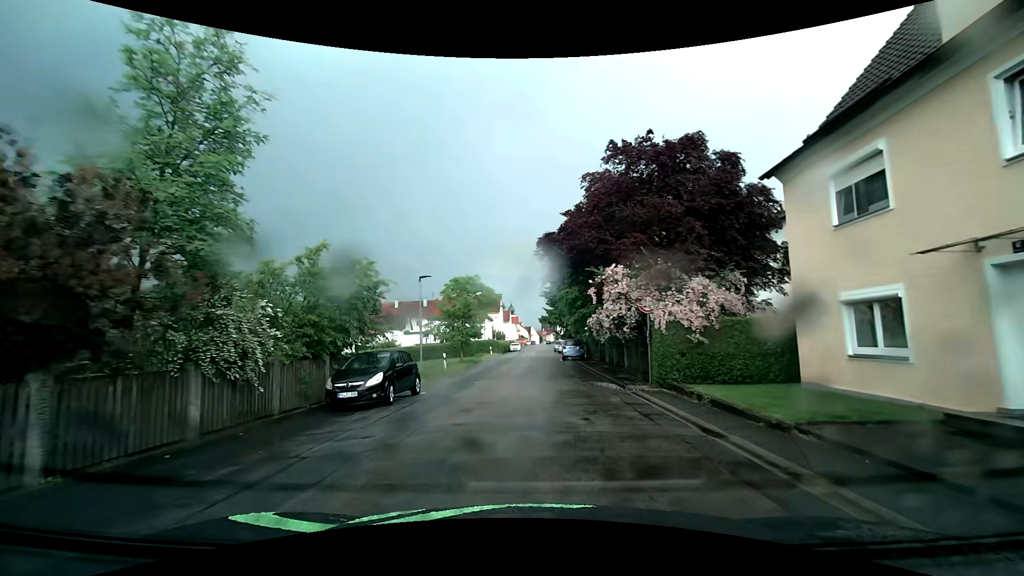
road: residential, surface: asphalt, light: Day
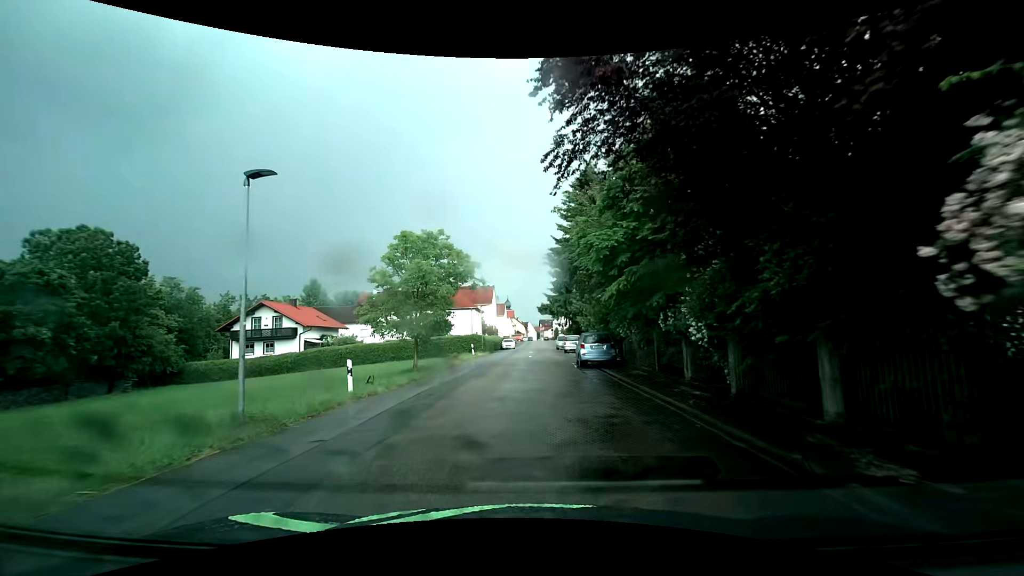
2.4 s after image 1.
(-0.1, +15.2) m; 0°
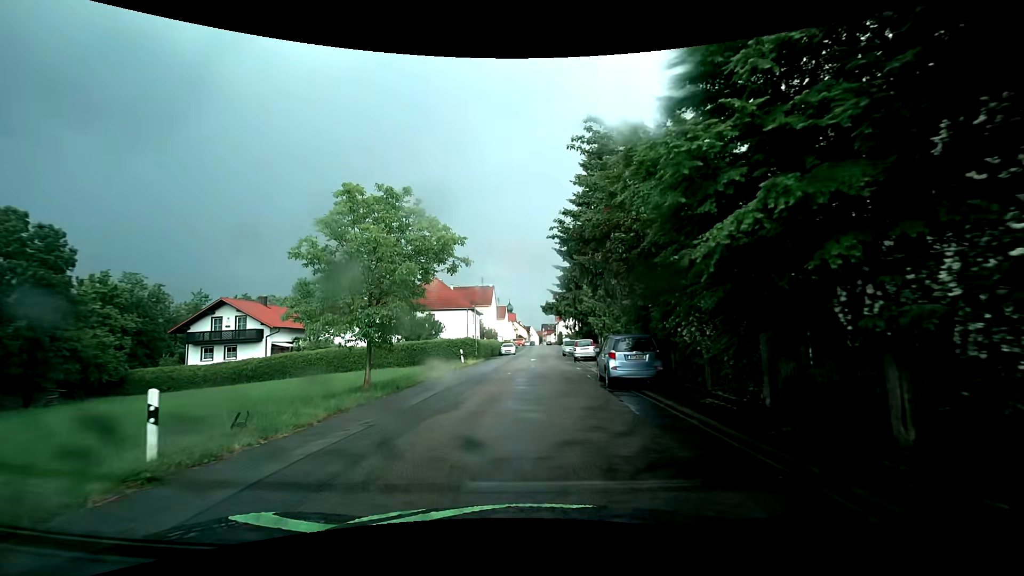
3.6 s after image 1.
(-0.1, +7.7) m; -1°
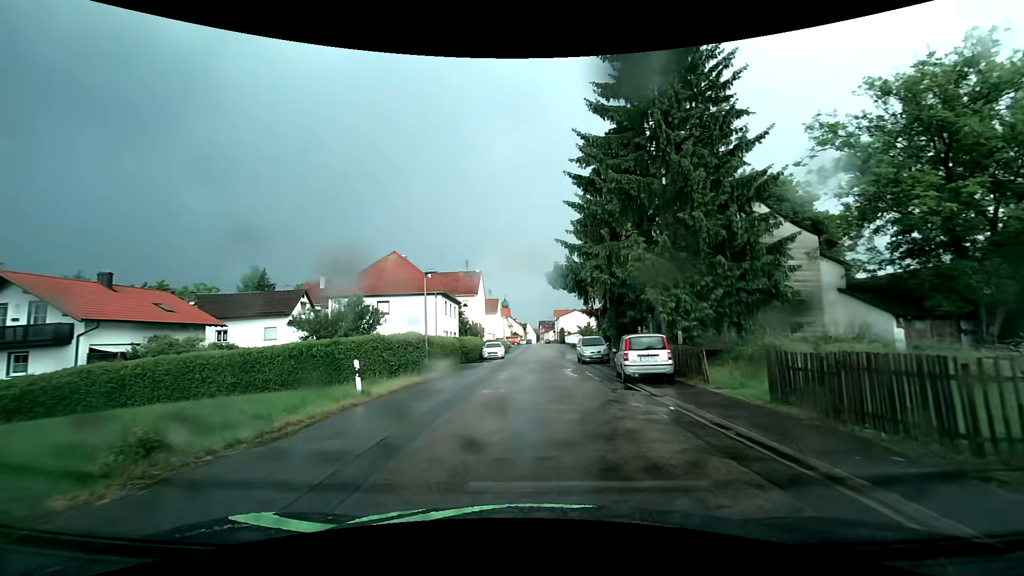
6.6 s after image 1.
(+0.1, +19.9) m; 0°
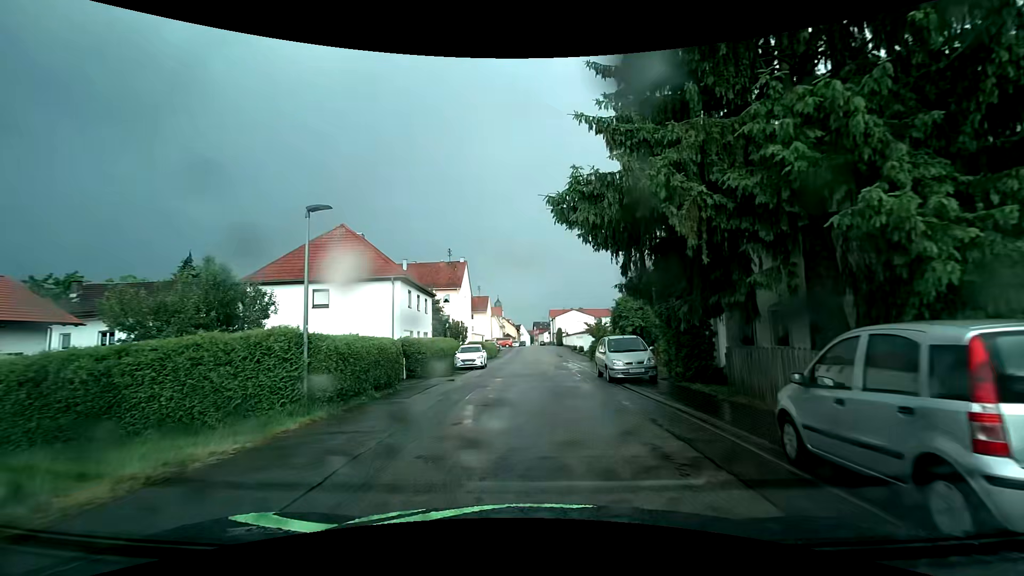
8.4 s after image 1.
(+0.1, +12.5) m; +1°
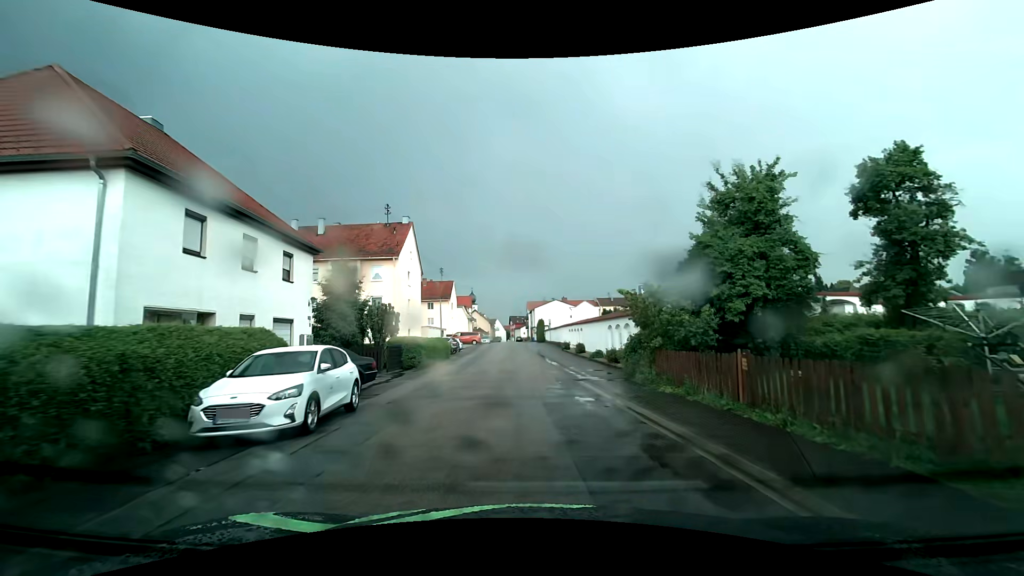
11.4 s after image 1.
(+0.4, +21.6) m; +3°
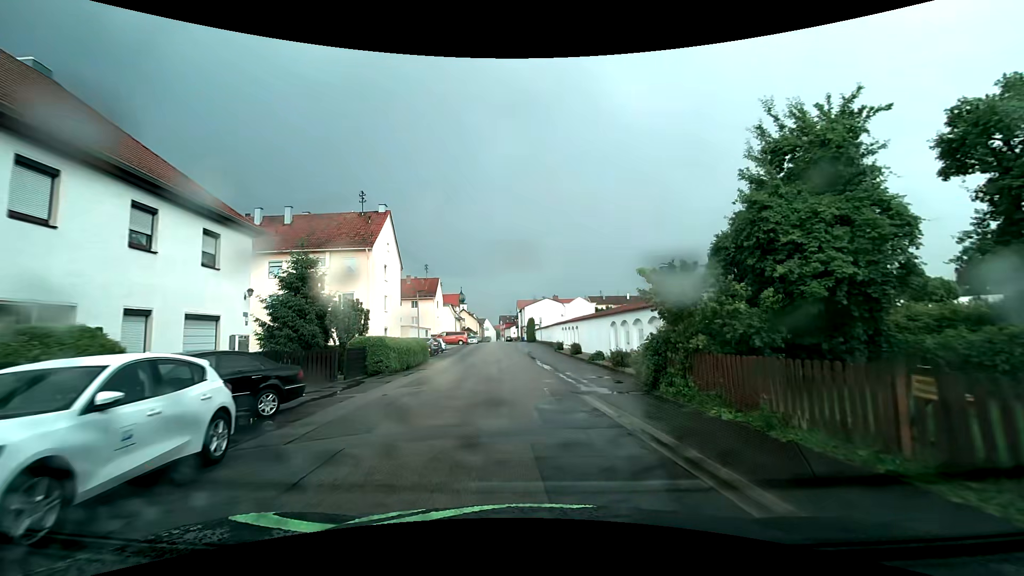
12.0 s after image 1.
(0.0, +4.5) m; +1°
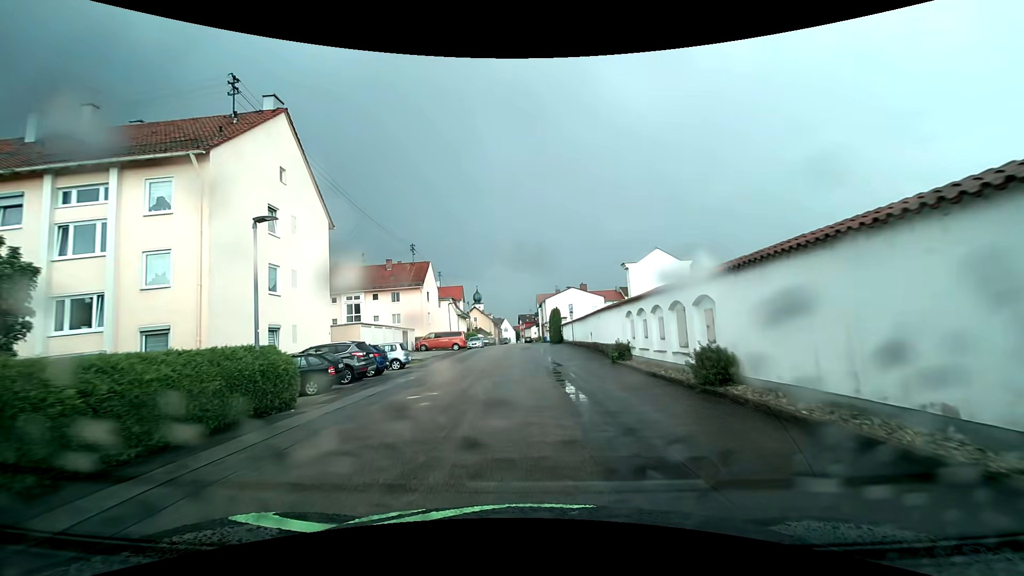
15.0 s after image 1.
(0.0, +22.3) m; -2°
(0, +10) (0, +20) (-1, +30) (-1, +40) (-1, +50) (-1, +60) (-1, +70) (-1, +80) (-1, +90) (-2, +100) m
